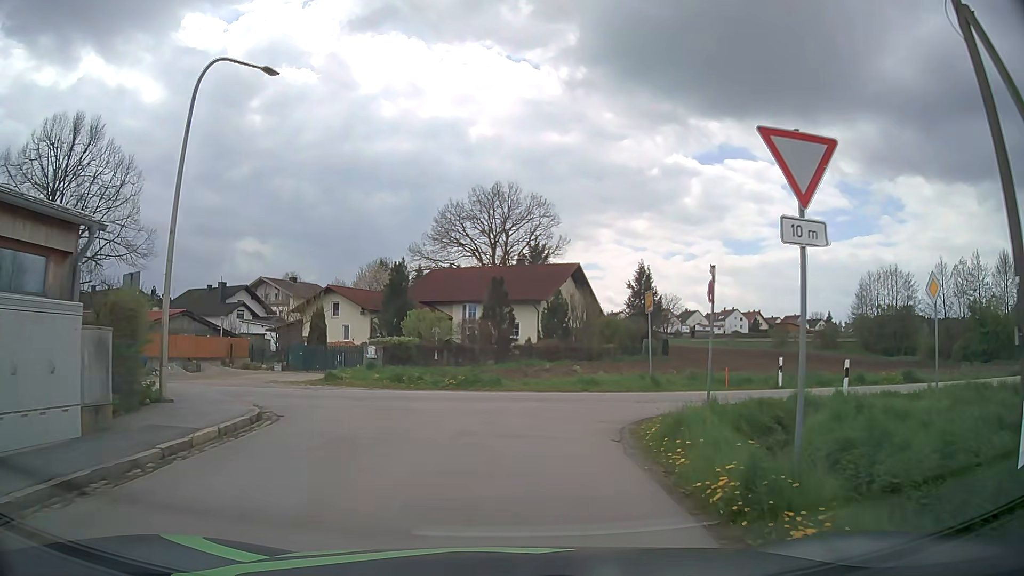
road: tertiary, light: Day
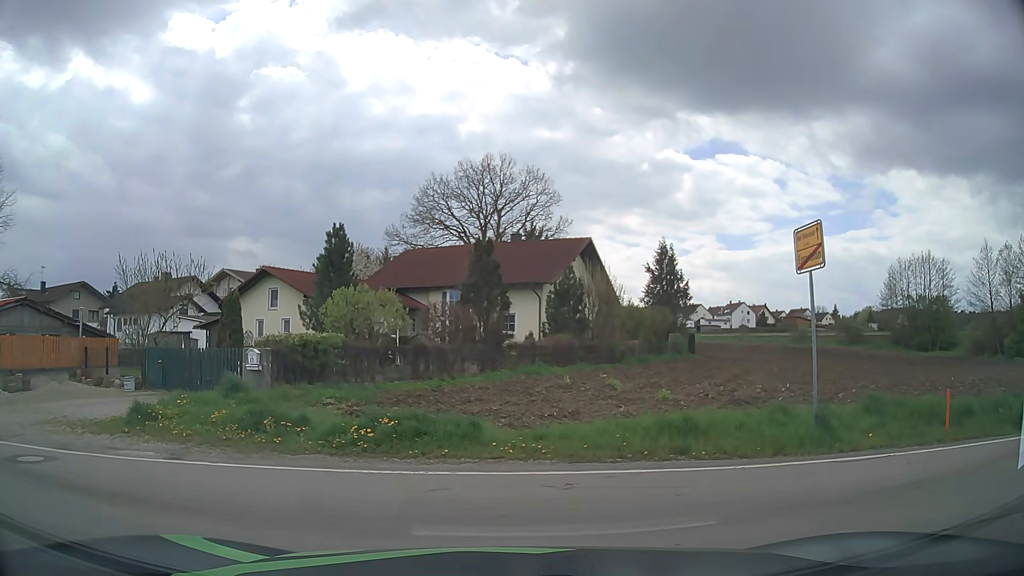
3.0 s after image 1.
(+0.2, +11.9) m; +1°
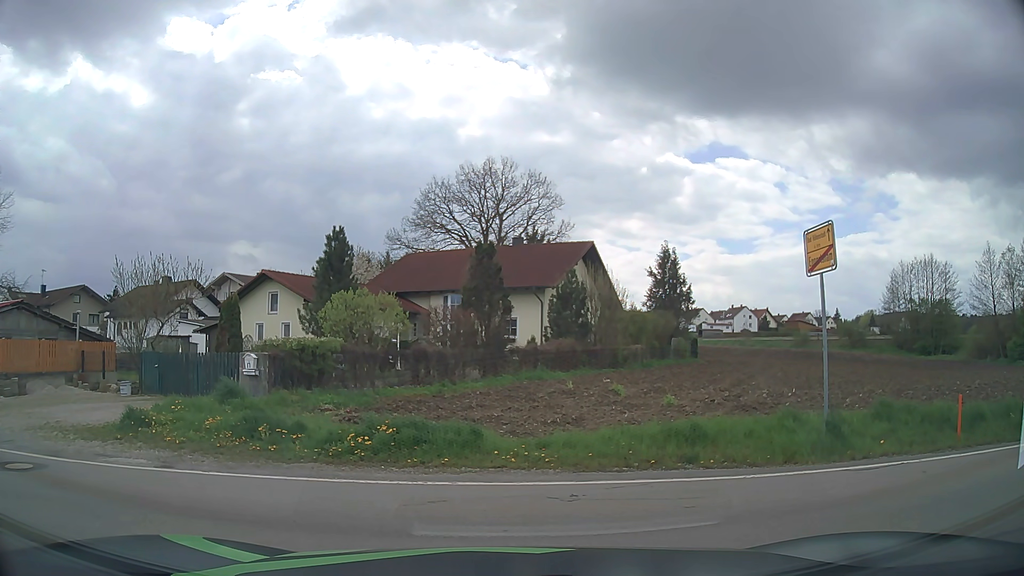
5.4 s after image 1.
(0.0, +0.4) m; 0°
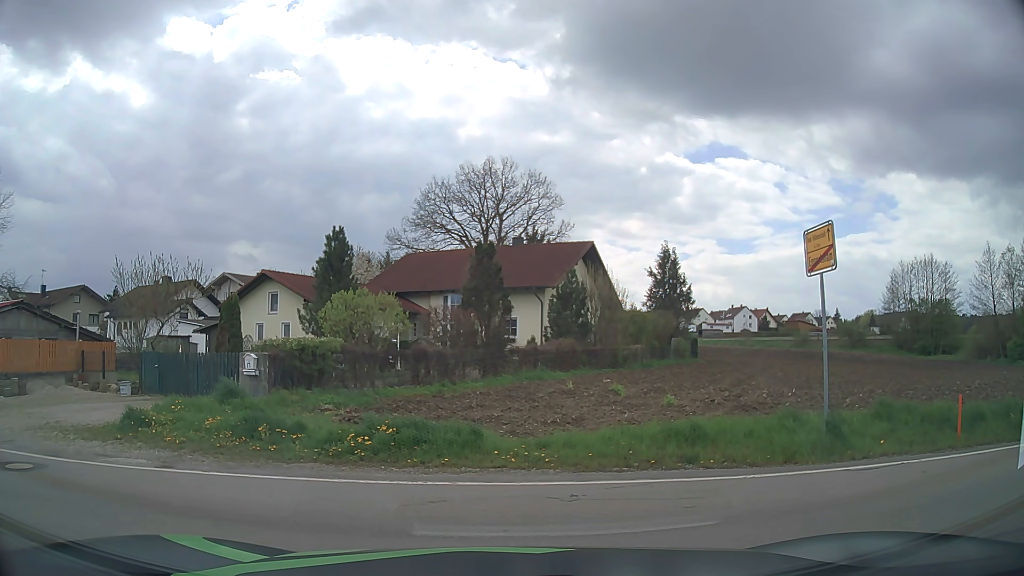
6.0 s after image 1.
(0.0, 0.0) m; 0°
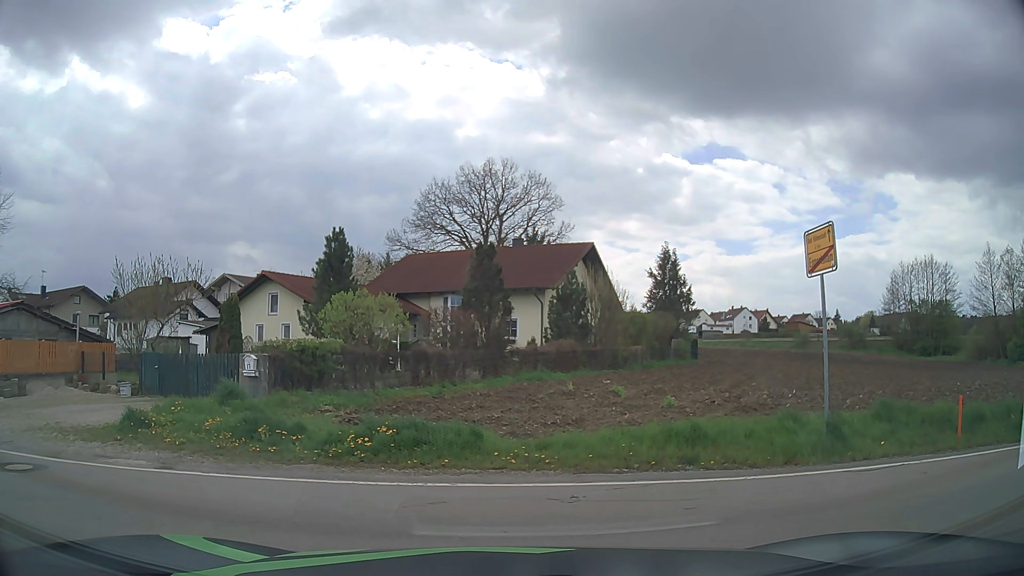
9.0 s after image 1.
(0.0, 0.0) m; 0°
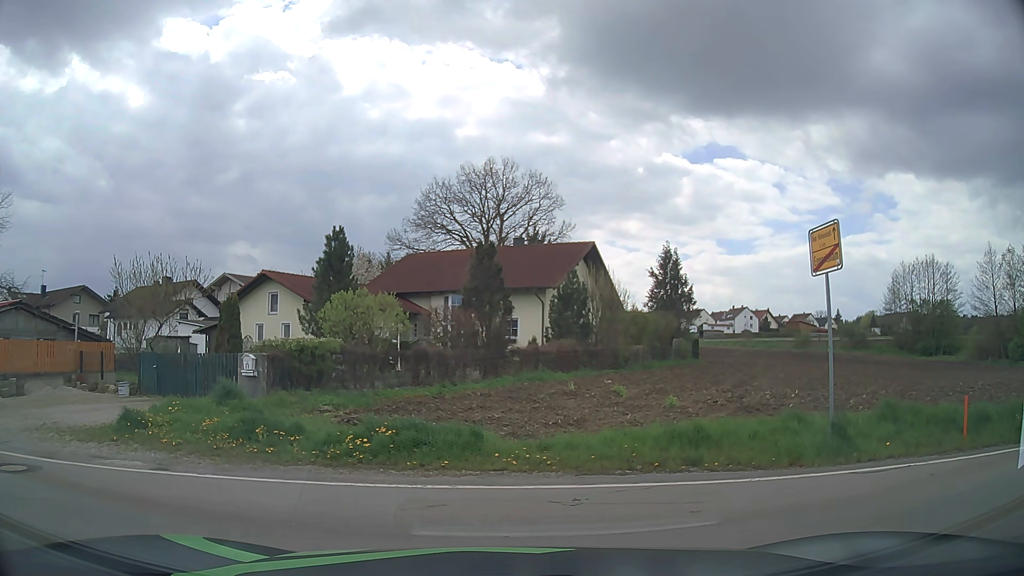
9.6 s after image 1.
(0.0, +0.1) m; 0°
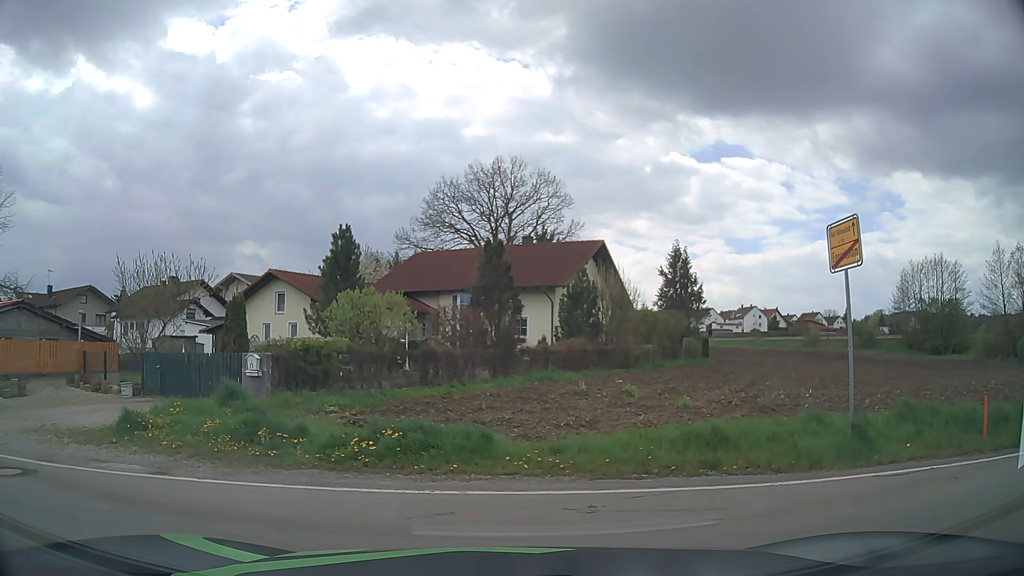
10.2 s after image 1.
(0.0, +0.3) m; 0°
